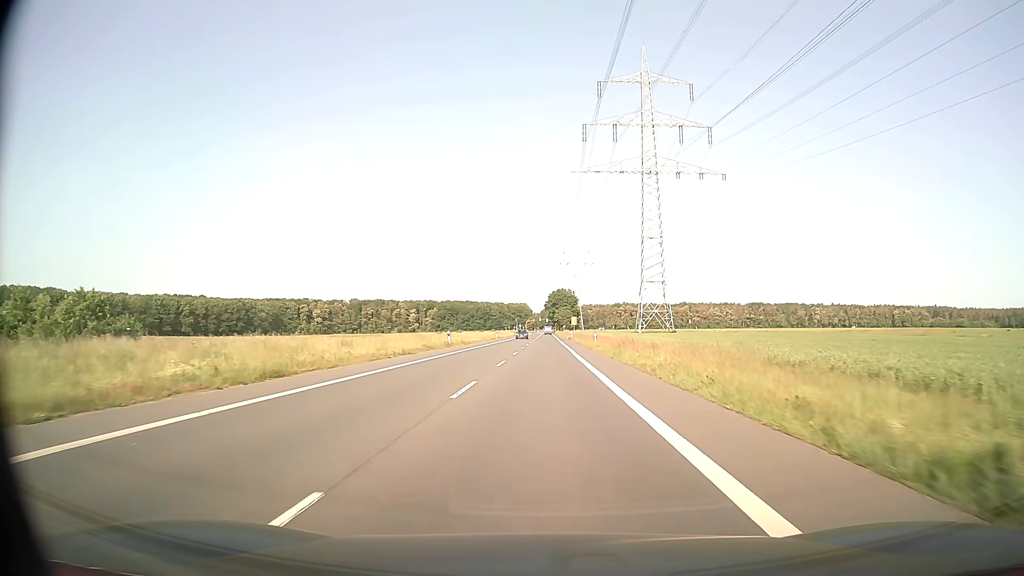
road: secondary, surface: asphalt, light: Day
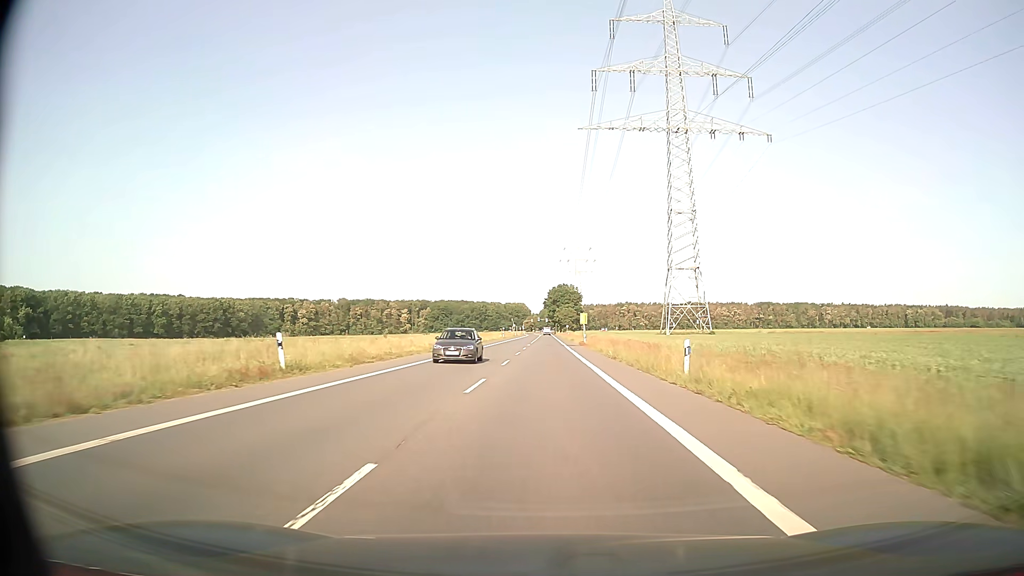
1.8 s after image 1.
(0.0, +34.9) m; 0°
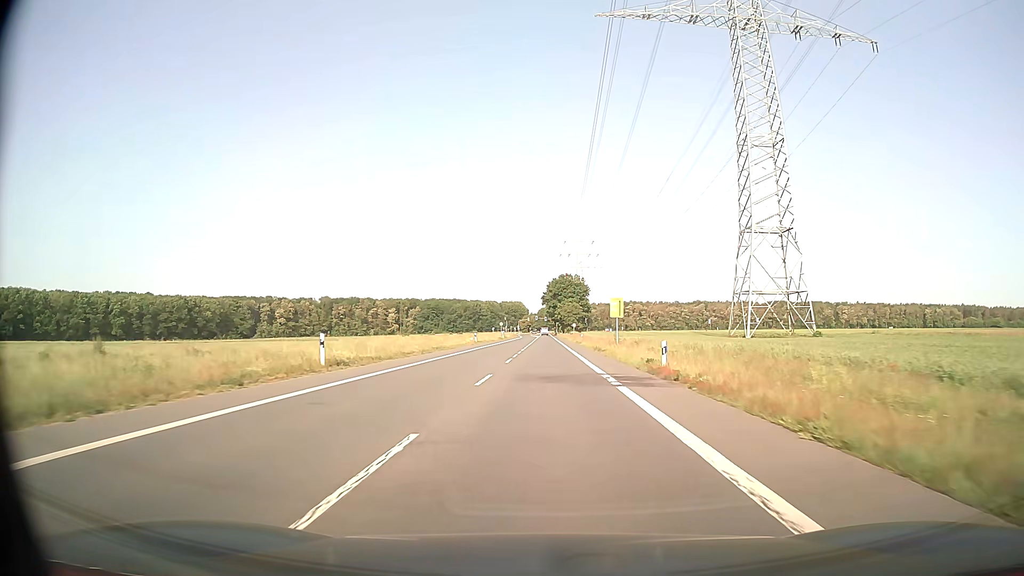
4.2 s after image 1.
(+0.1, +46.4) m; 0°
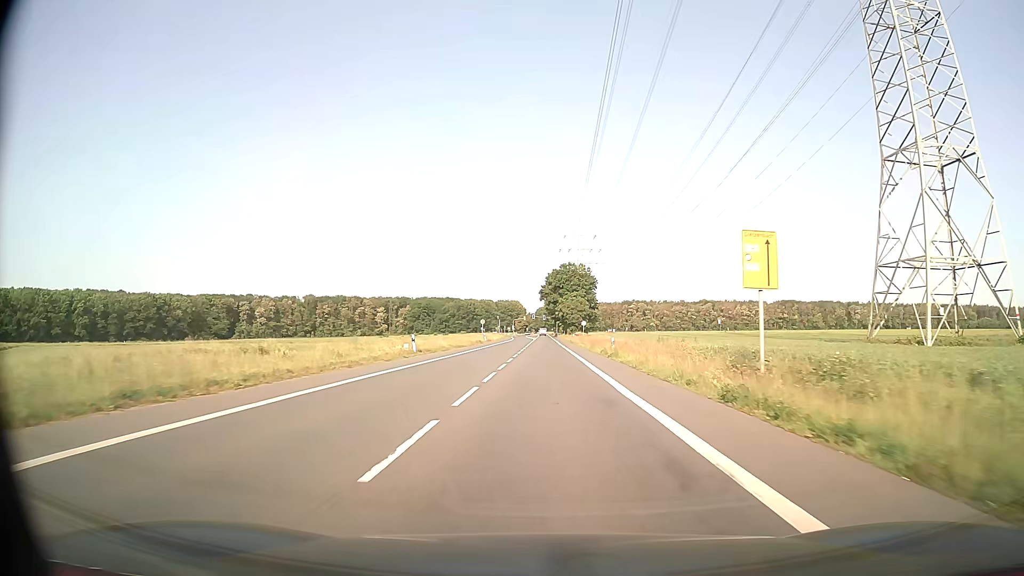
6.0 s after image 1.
(0.0, +34.7) m; 0°
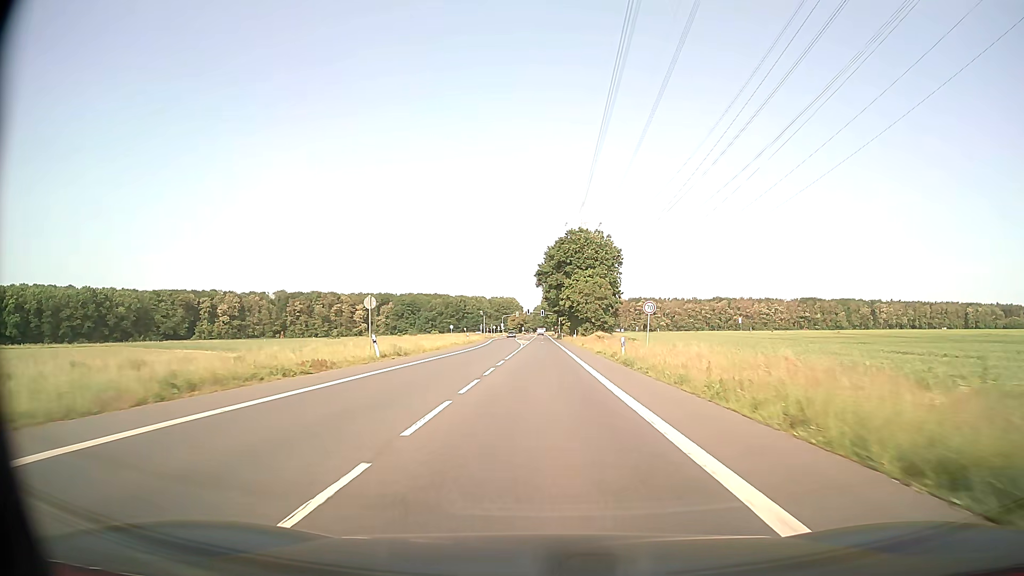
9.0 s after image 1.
(+0.1, +57.6) m; 0°
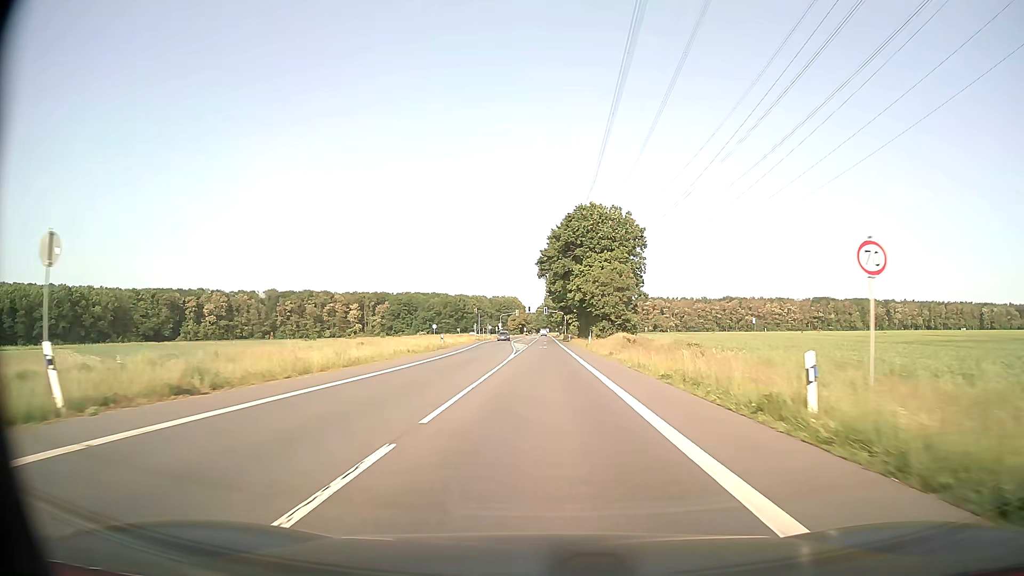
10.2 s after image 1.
(0.0, +22.9) m; 0°
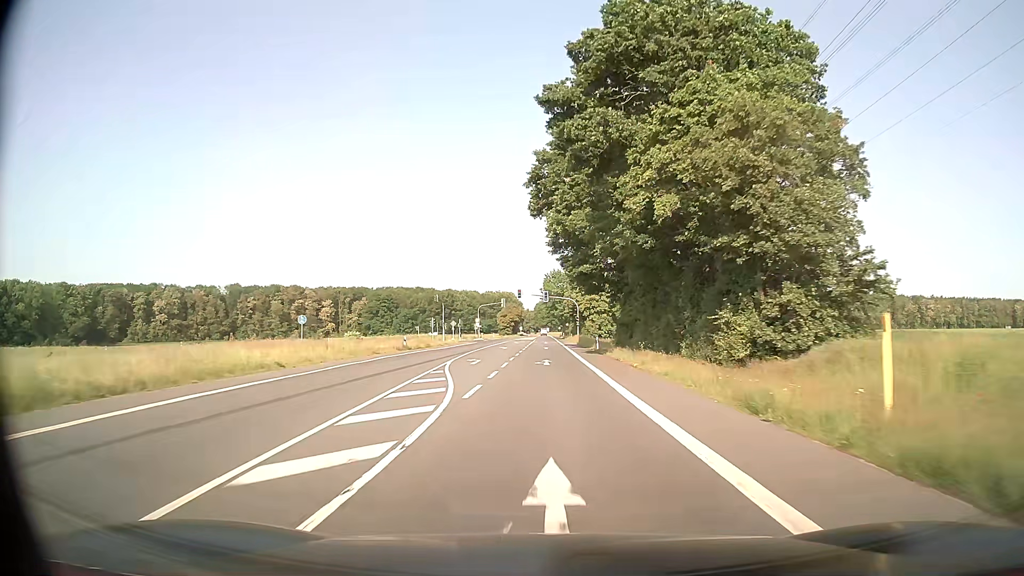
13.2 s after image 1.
(0.0, +57.2) m; 0°
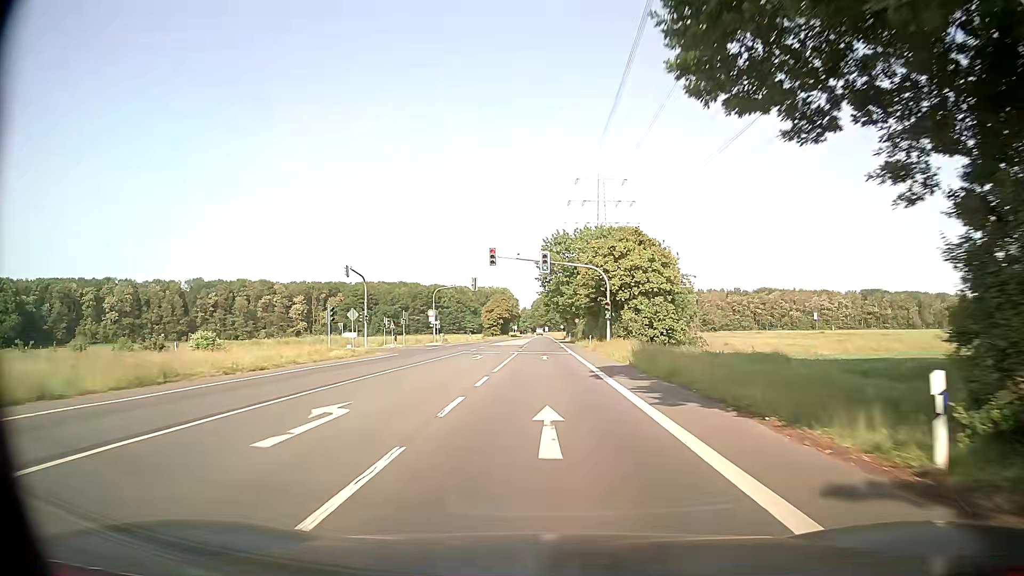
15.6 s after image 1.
(0.0, +45.5) m; 0°
(0, +10) (0, +20) (0, +30) (0, +40) (0, +50) (0, +60) (0, +70) (0, +80) (0, +90) (0, +100) m
